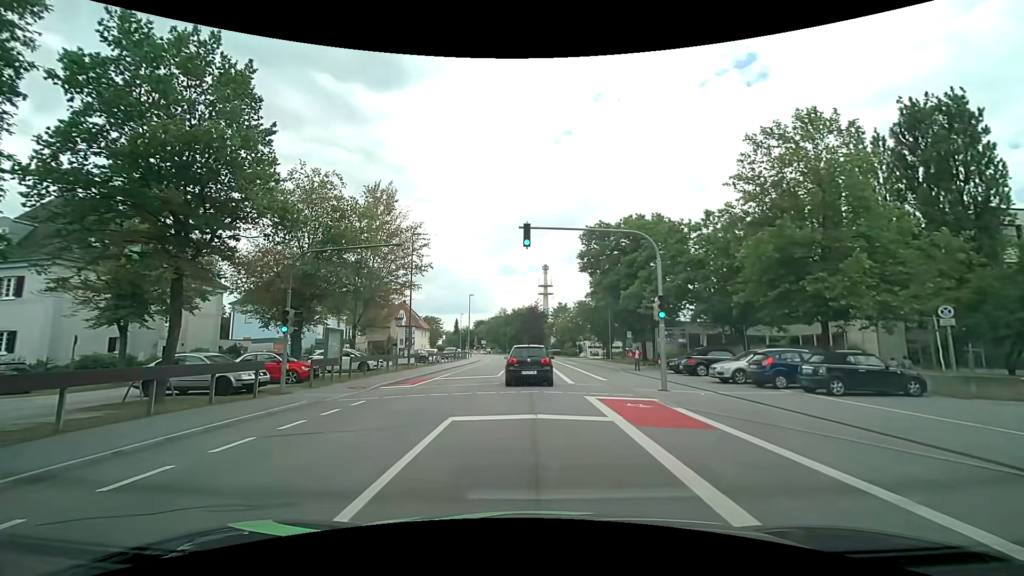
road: tertiary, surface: asphalt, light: Day
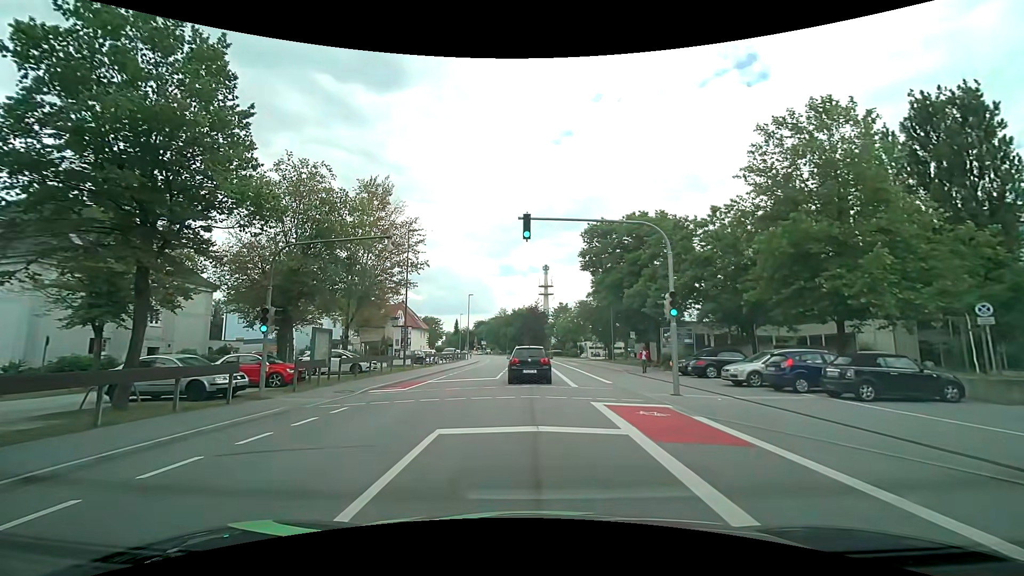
(0.0, +1.5) m; -1°
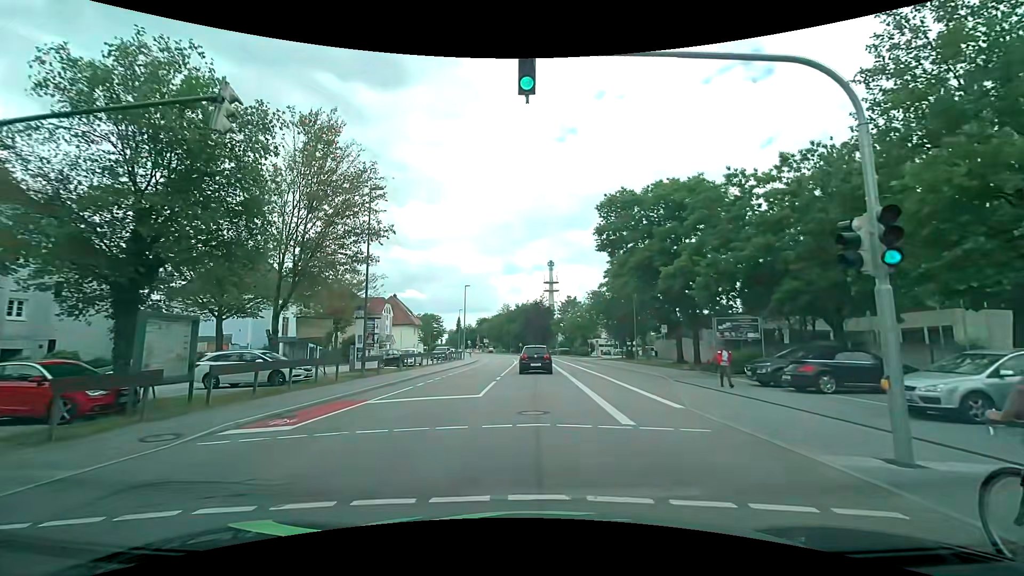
(0.0, +10.0) m; -1°
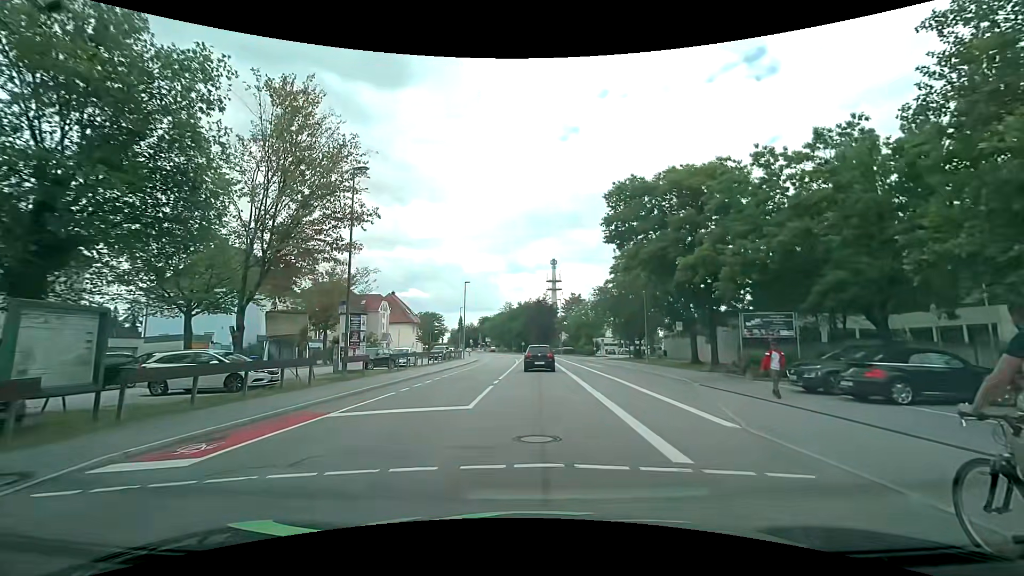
(0.0, +3.1) m; +1°
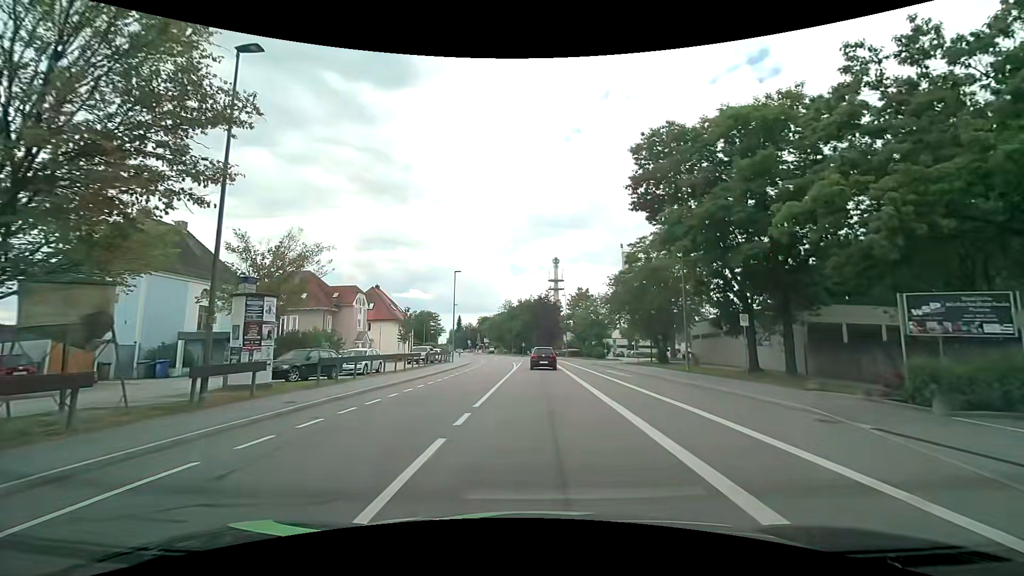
(-0.1, +10.3) m; -1°
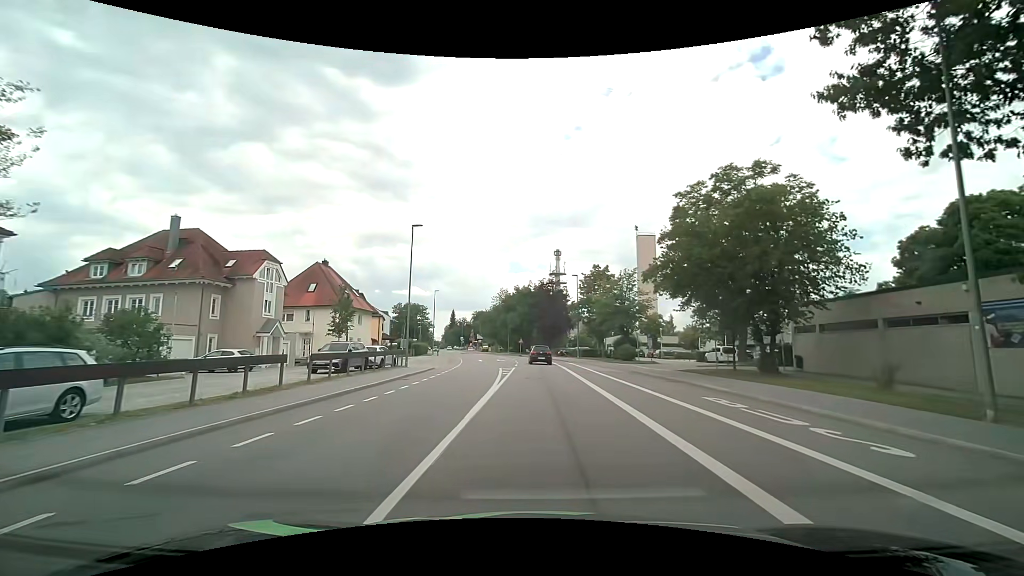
(0.0, +20.7) m; 0°
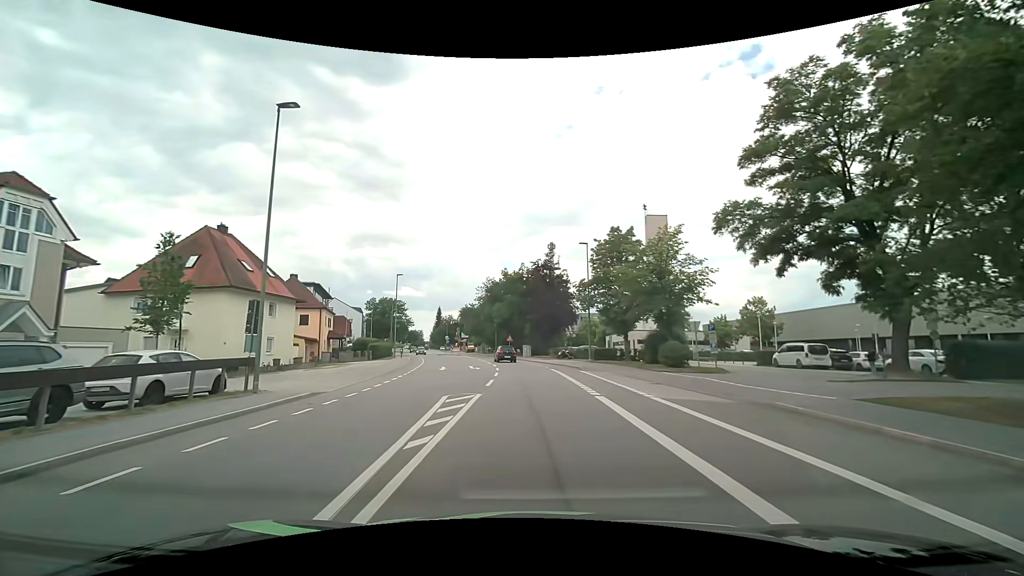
(+0.2, +18.5) m; +1°
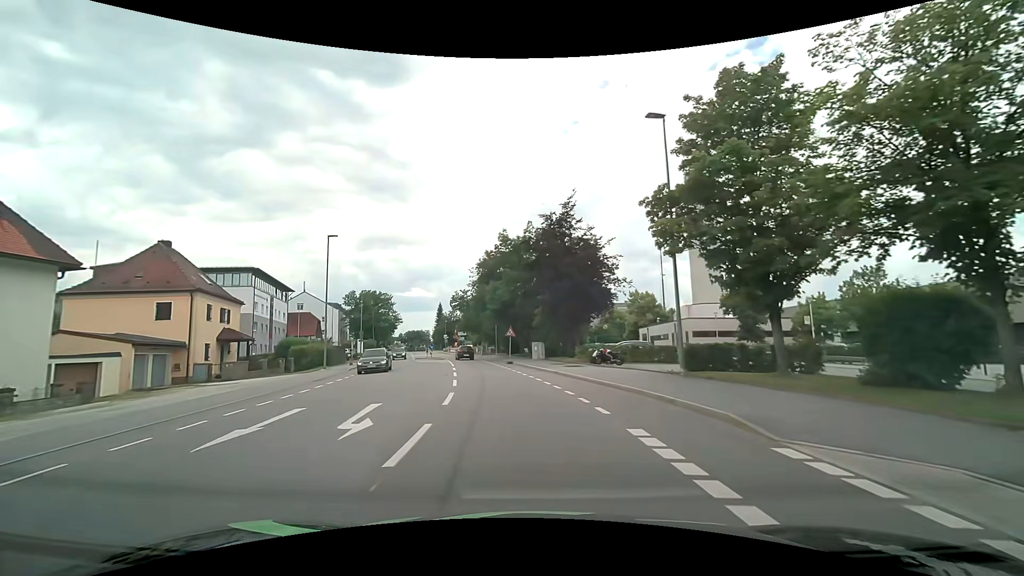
(-0.2, +23.3) m; -2°
